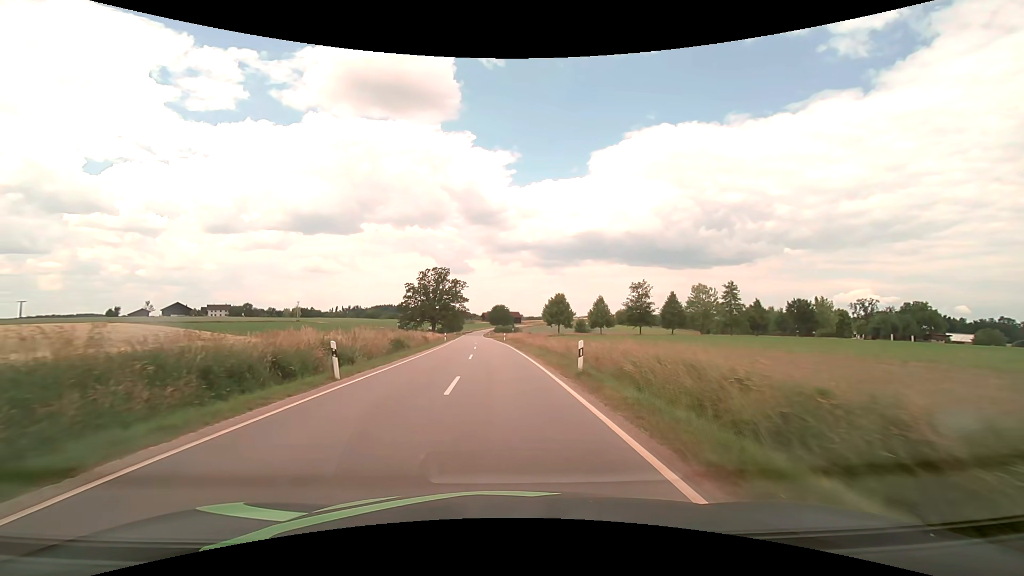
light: Day
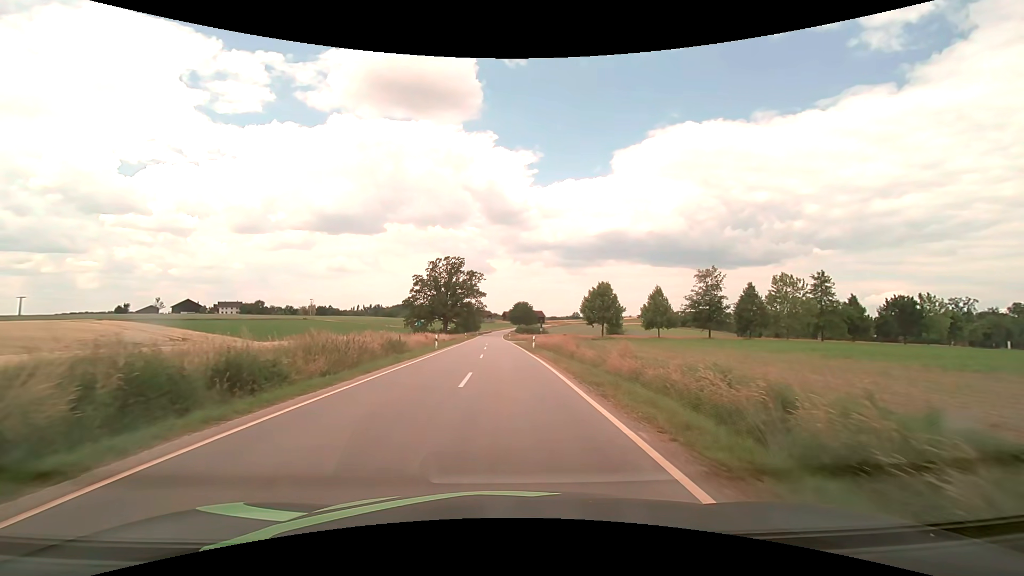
(-0.6, +23.1) m; -3°
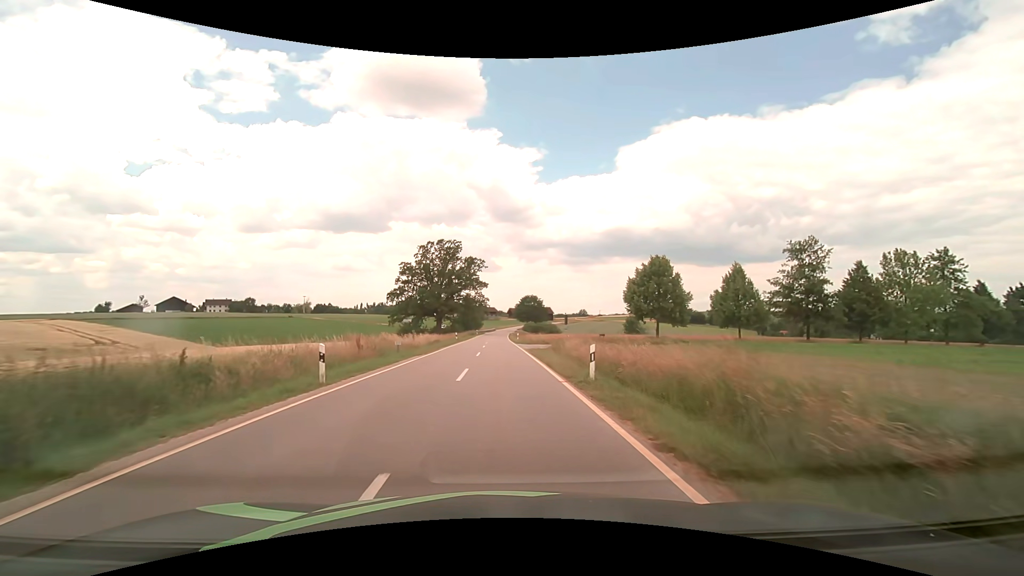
(-0.2, +23.0) m; -1°
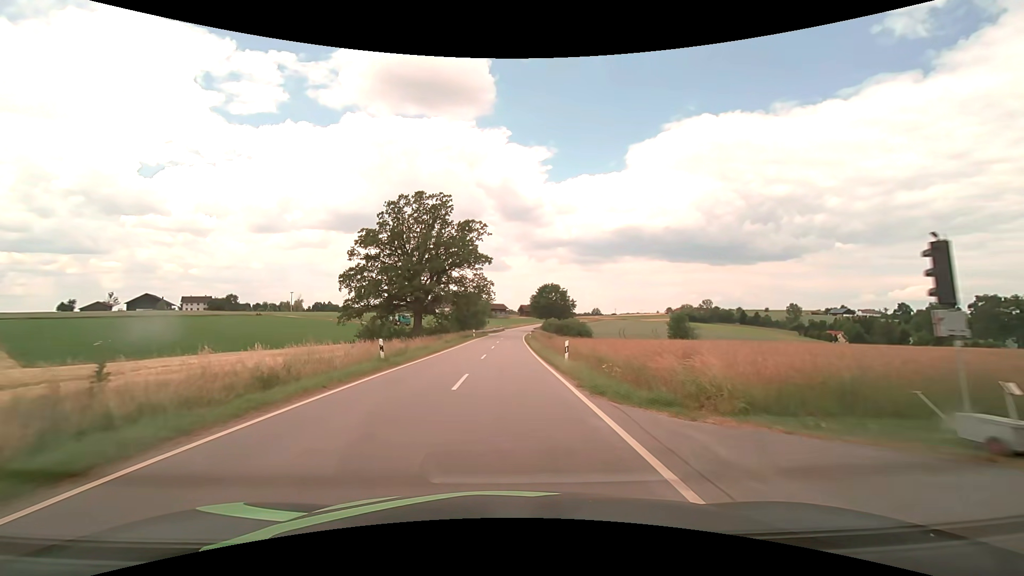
(-0.6, +38.3) m; -1°
(0, +10) (0, +20) (0, +30) (0, +40) (0, +50) (0, +60) (+1, +70) (+1, +80) (+2, +90) (+2, +100) m
